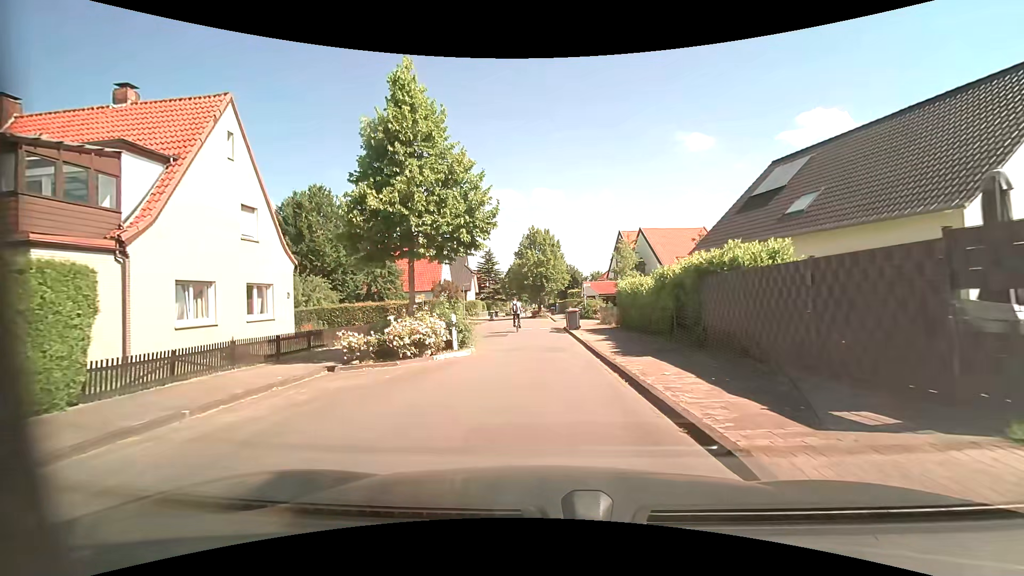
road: unclassified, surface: asphalt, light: Day
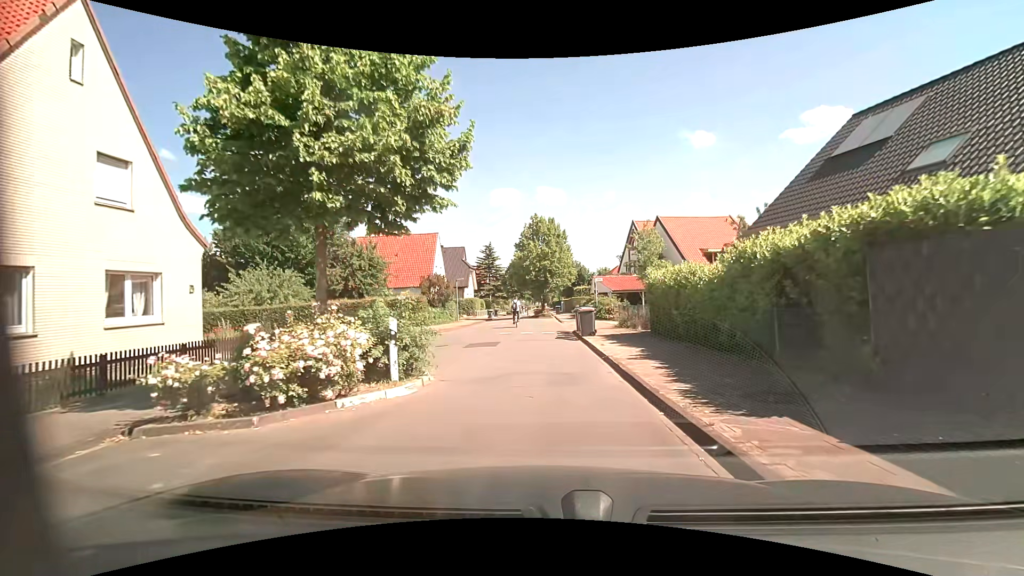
(0.0, +6.4) m; 0°
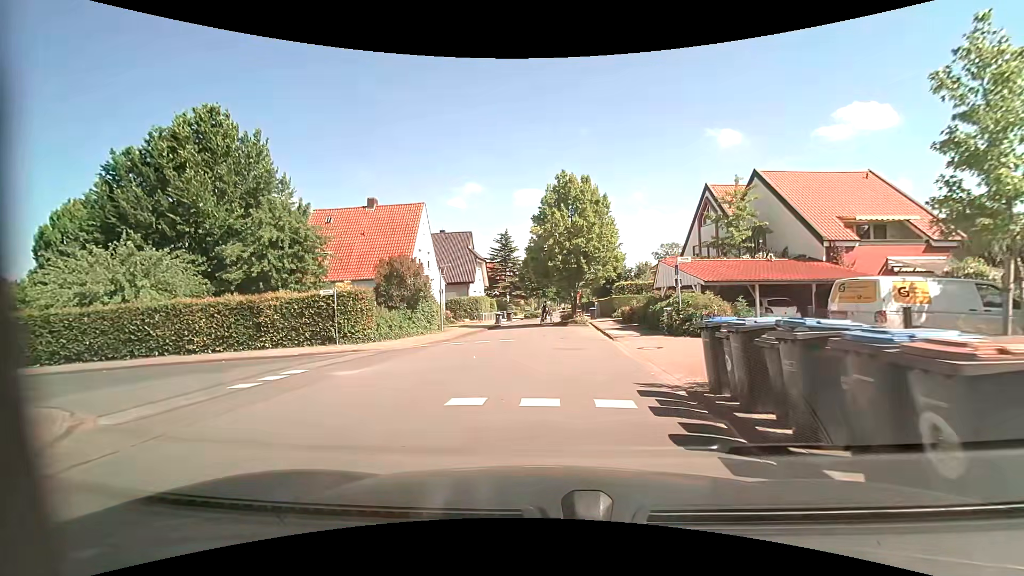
(-0.3, +16.9) m; -3°
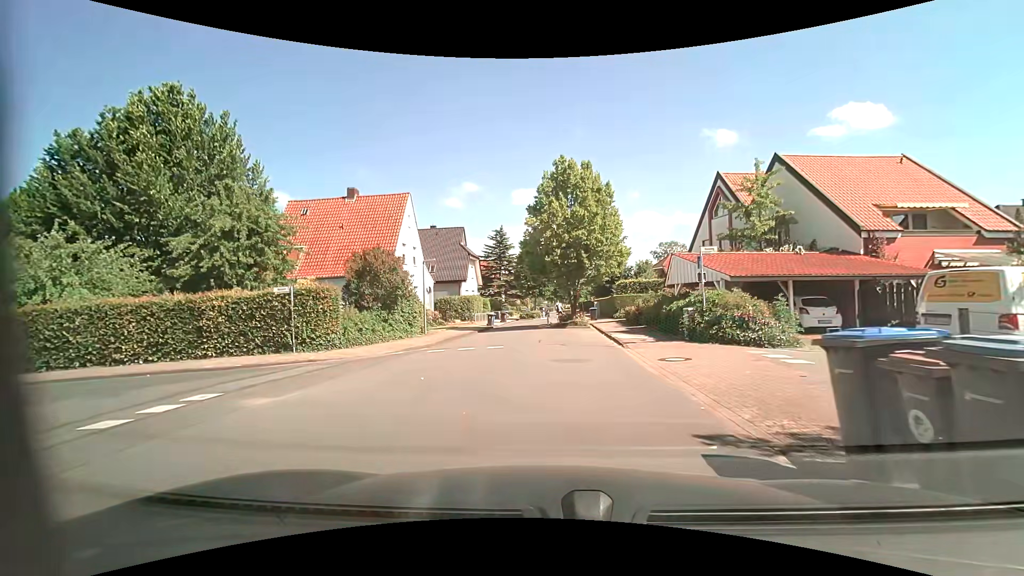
(0.0, +3.4) m; +1°
